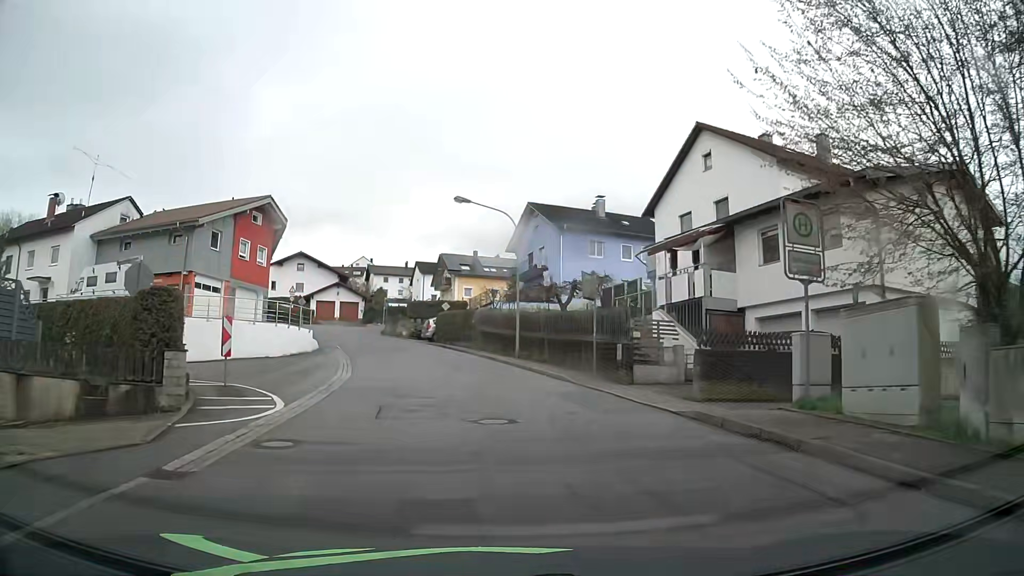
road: residential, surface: asphalt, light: Day
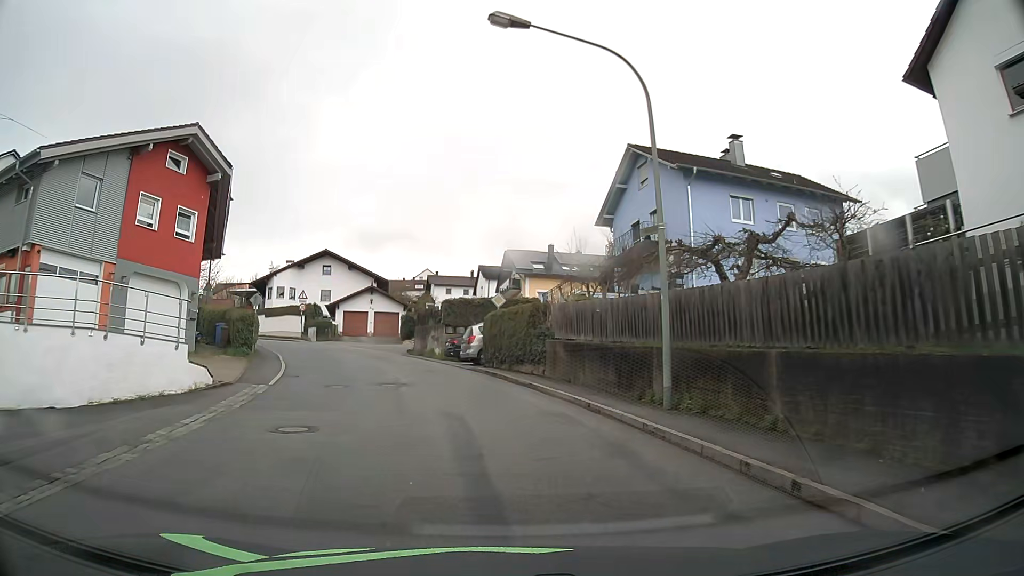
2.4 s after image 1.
(-0.7, +19.9) m; -6°
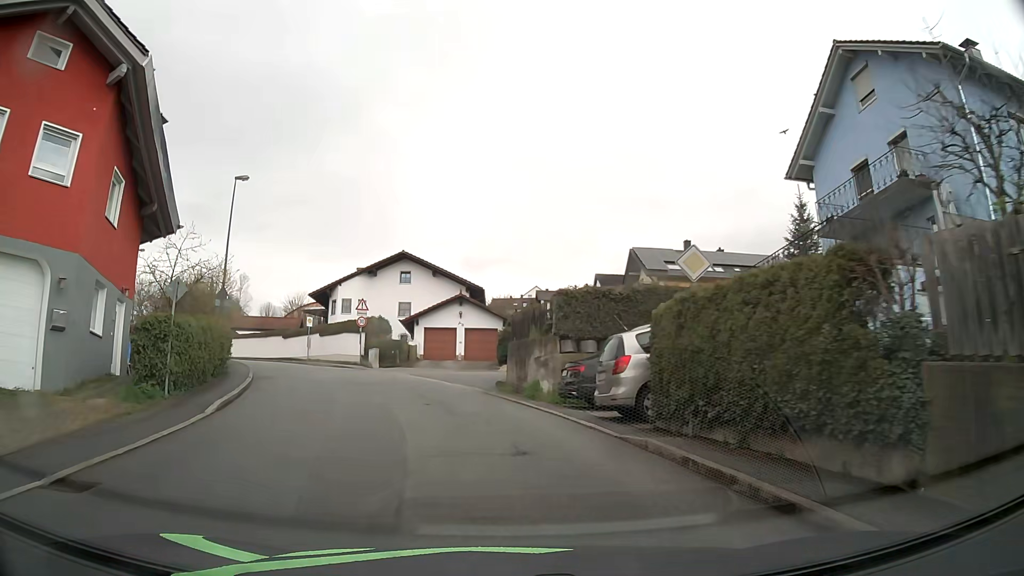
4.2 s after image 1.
(-1.2, +14.7) m; -10°
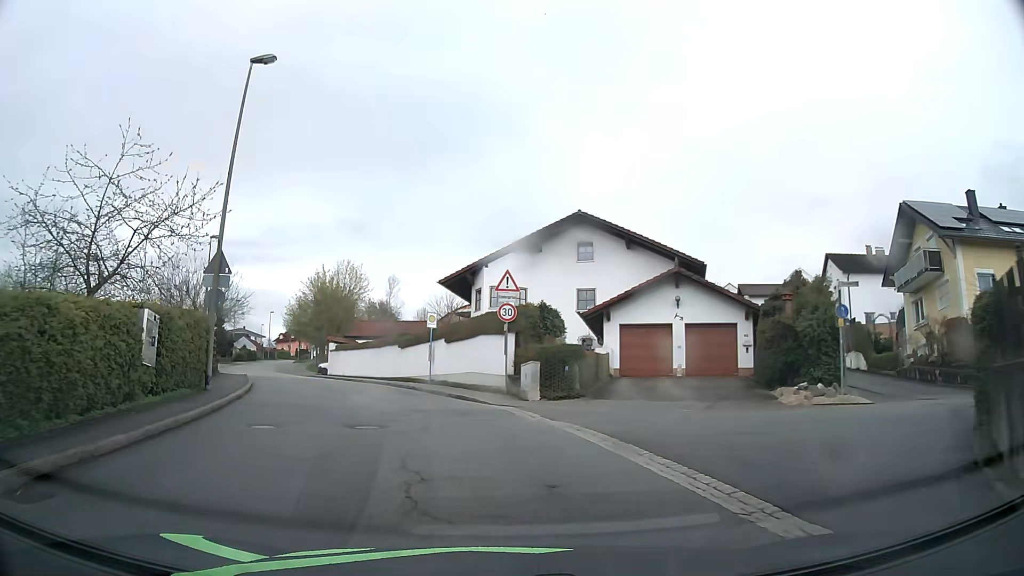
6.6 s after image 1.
(-2.5, +18.7) m; -15°
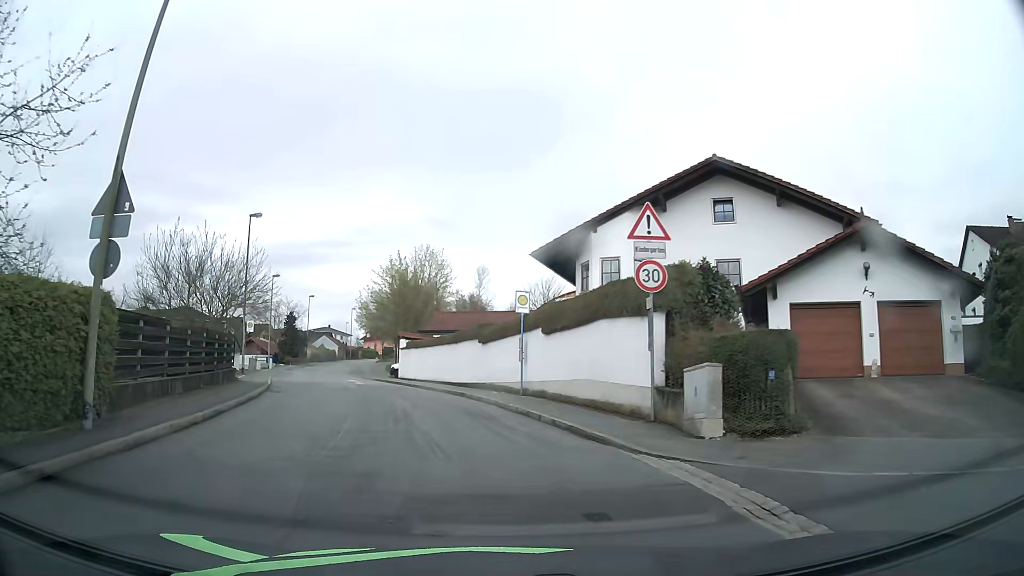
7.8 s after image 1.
(-0.7, +9.4) m; -9°
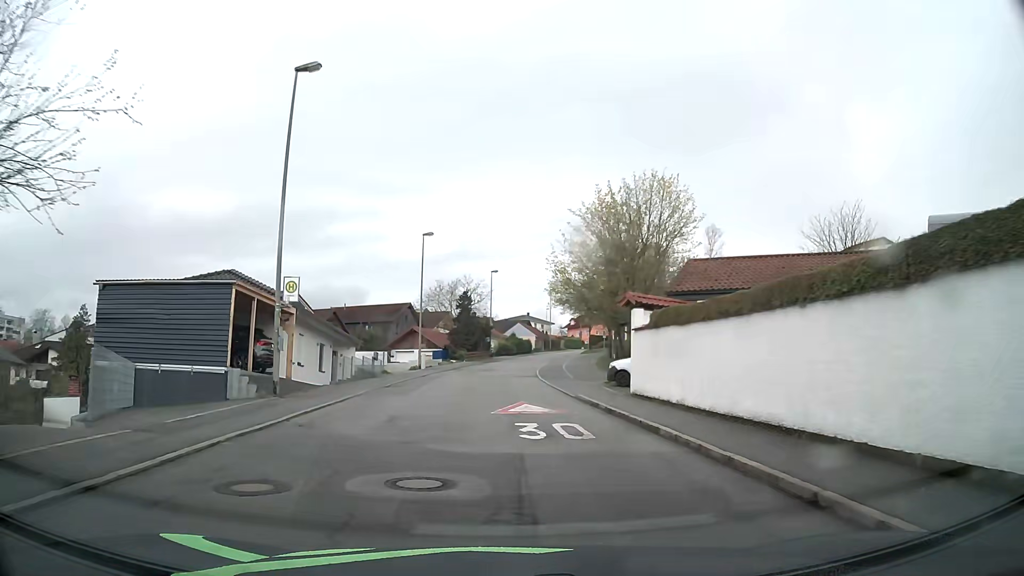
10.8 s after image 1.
(-3.8, +22.9) m; -17°
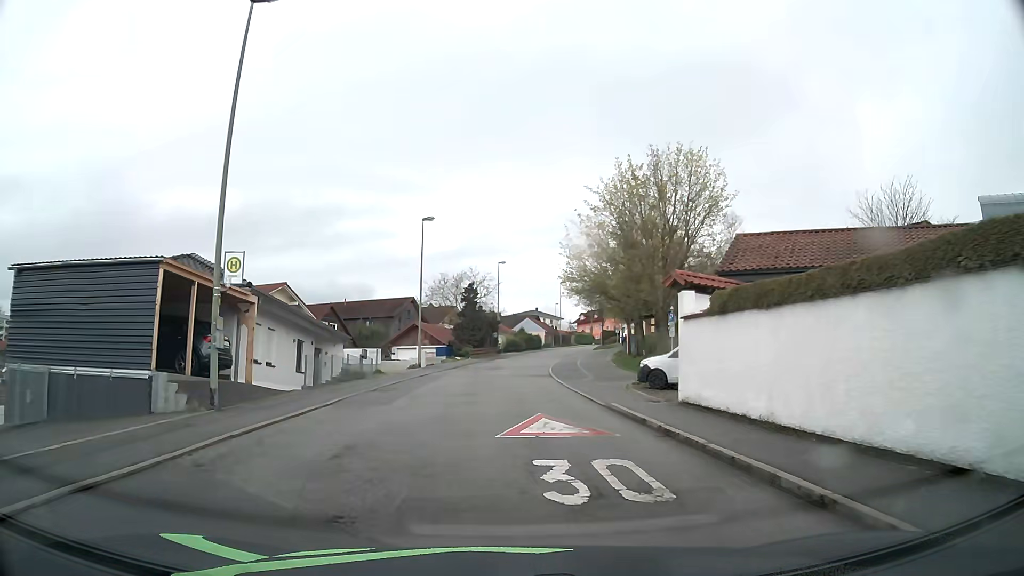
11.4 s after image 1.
(-0.1, +4.7) m; -1°
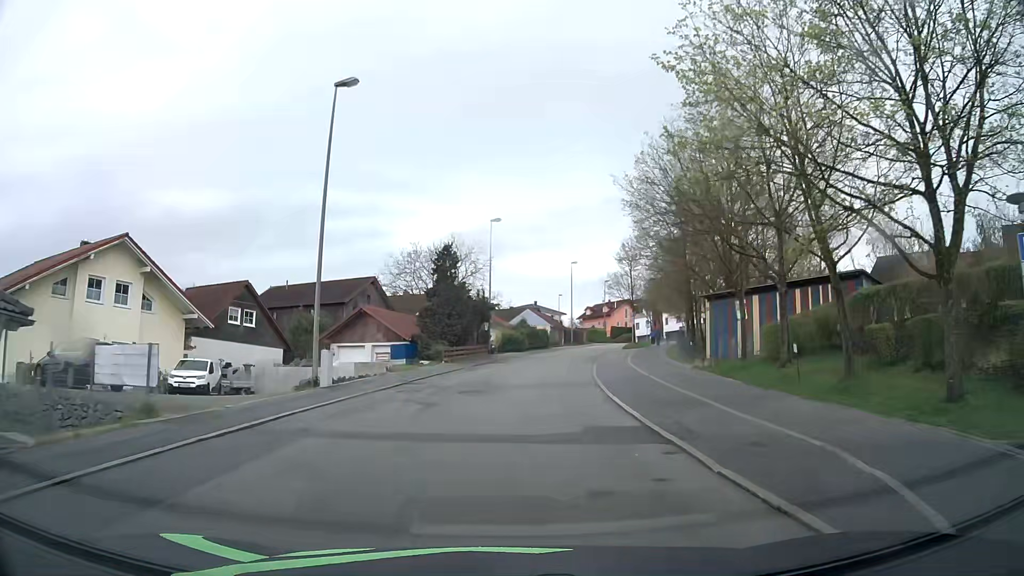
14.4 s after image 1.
(-0.1, +23.8) m; 0°
(0, +10) (+1, +20) (+2, +30) (+3, +40) (+5, +50) (+8, +59) (+11, +69) (+14, +78) (+17, +88) (+20, +97) m
